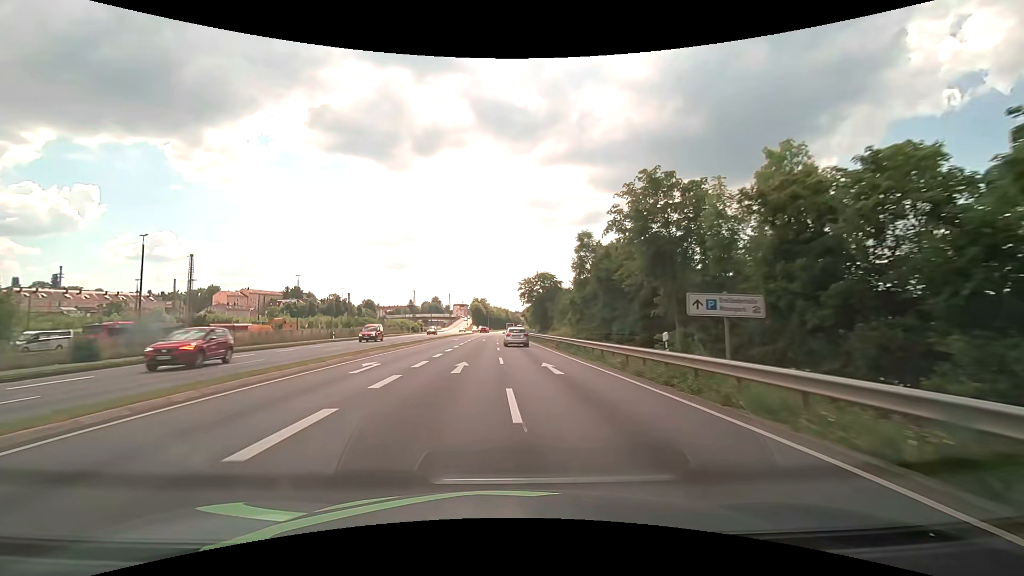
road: primary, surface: asphalt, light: Day
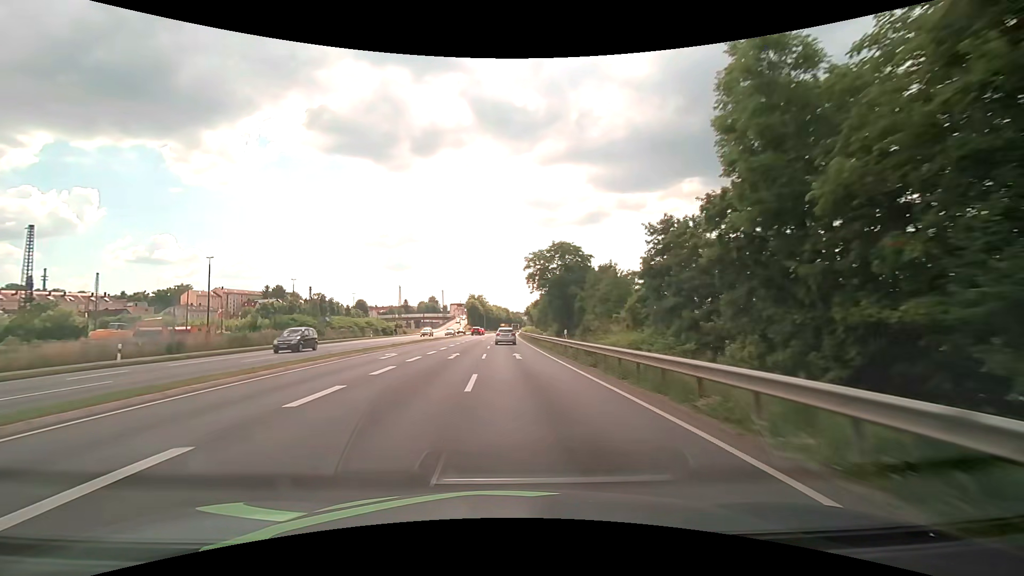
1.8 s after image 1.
(0.0, +32.5) m; 0°
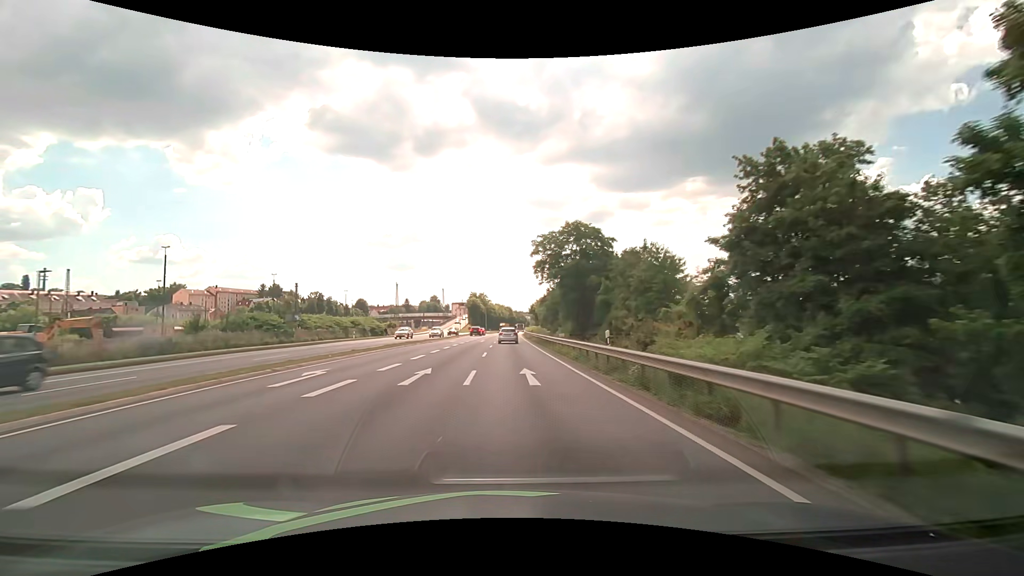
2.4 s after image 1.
(0.0, +10.8) m; 0°
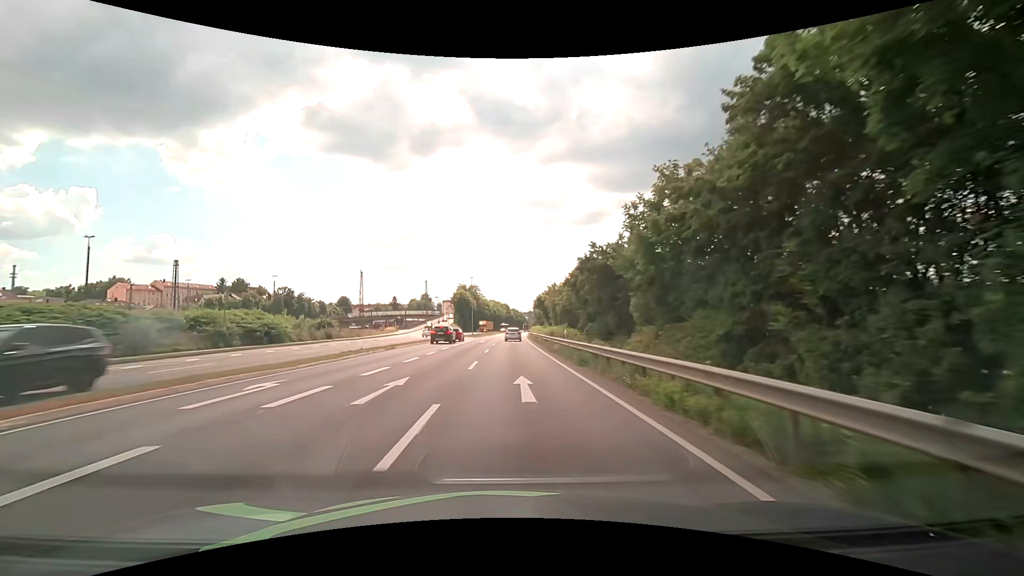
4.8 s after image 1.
(-0.1, +43.1) m; 0°
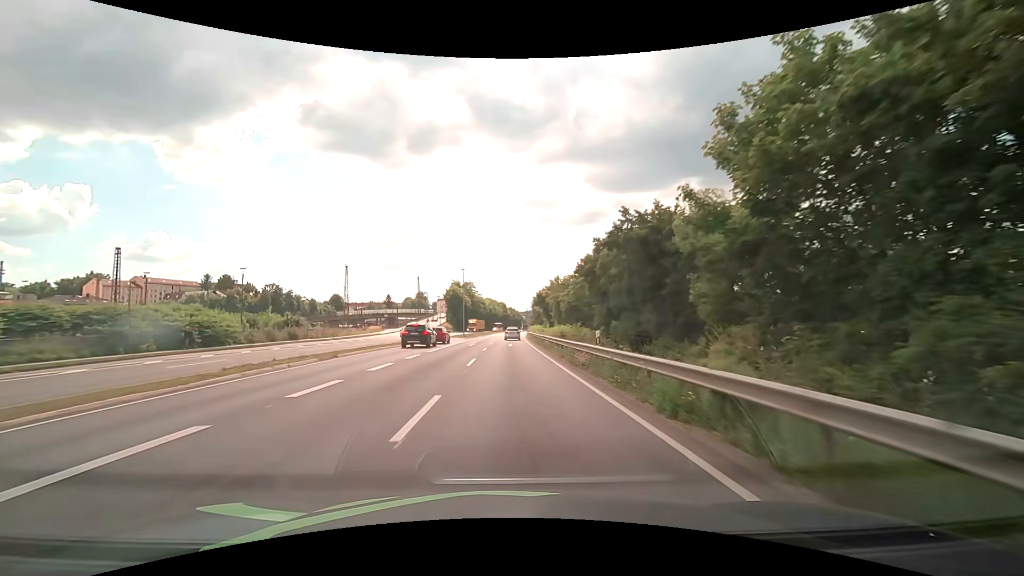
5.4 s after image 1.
(0.0, +10.8) m; 0°
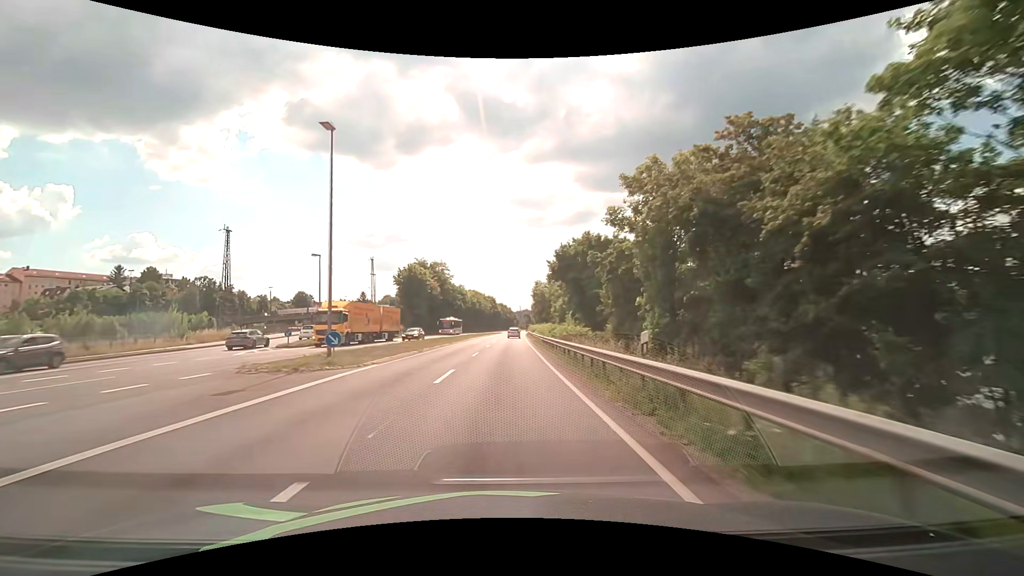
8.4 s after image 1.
(+0.6, +53.8) m; +1°
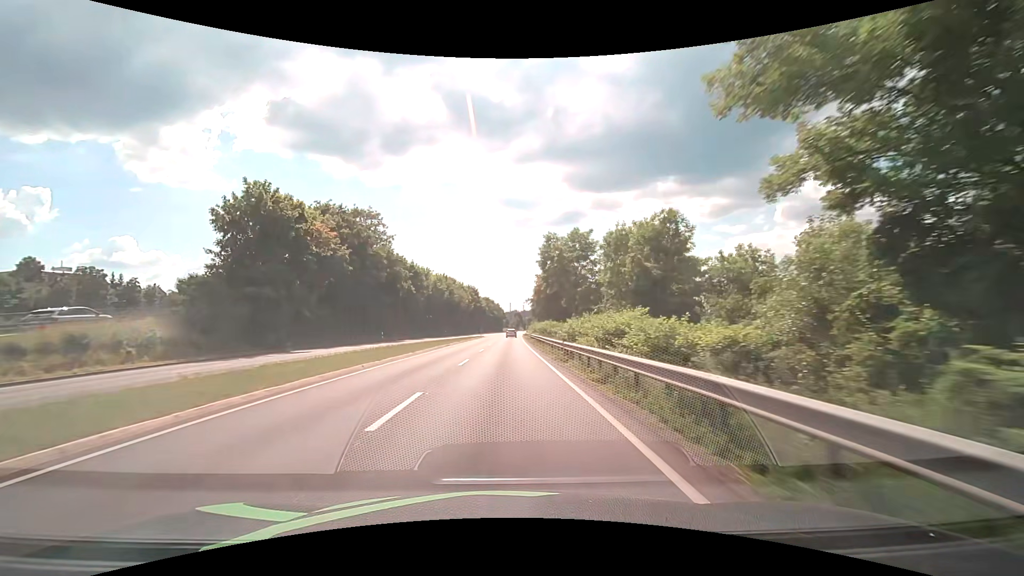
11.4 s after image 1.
(+0.9, +53.7) m; +2°
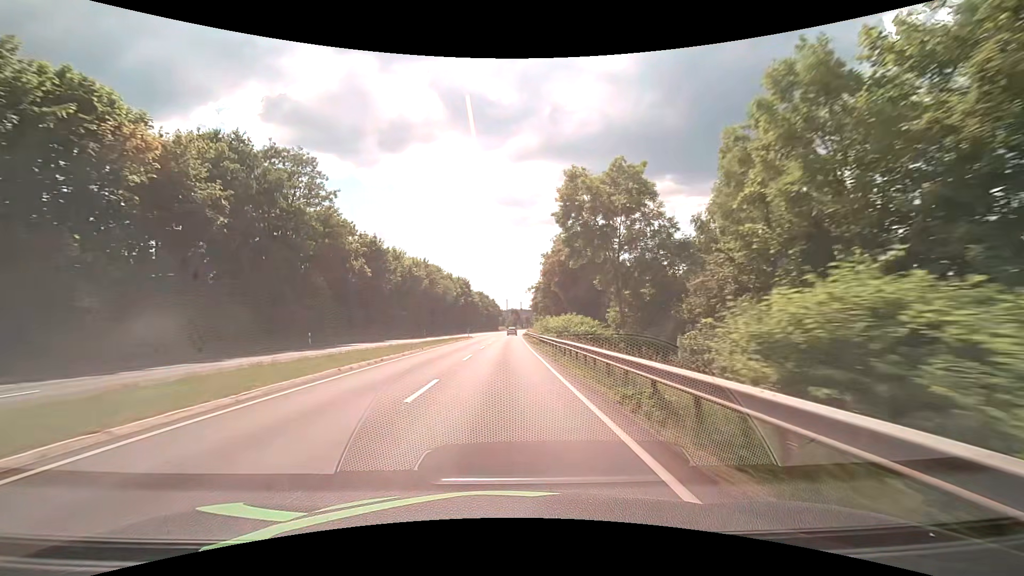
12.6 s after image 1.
(0.0, +21.5) m; 0°
(0, +10) (0, +20) (0, +30) (0, +40) (0, +50) (0, +60) (+1, +70) (+1, +80) (+1, +90) (+1, +100) m
